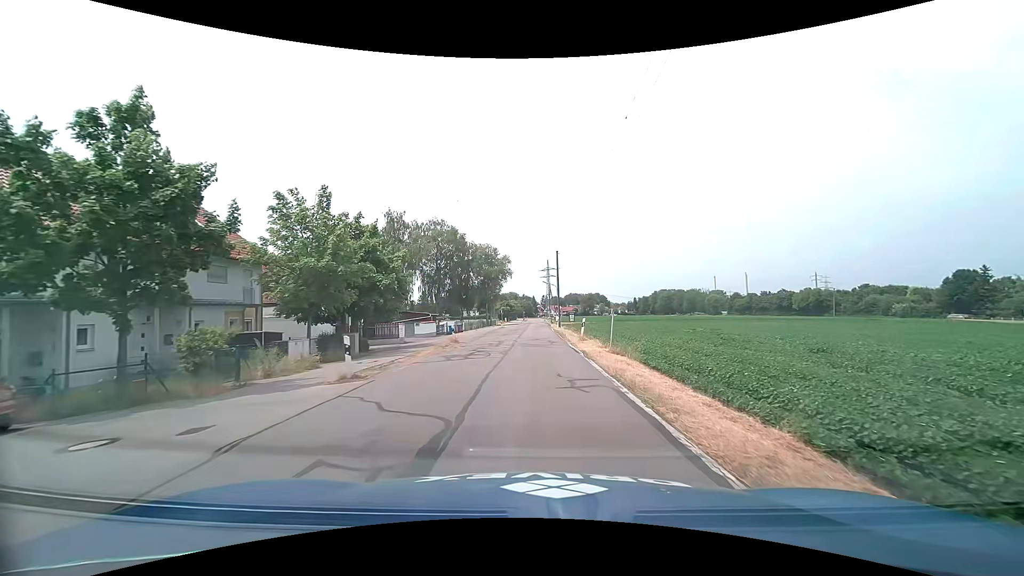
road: tertiary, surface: asphalt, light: Day
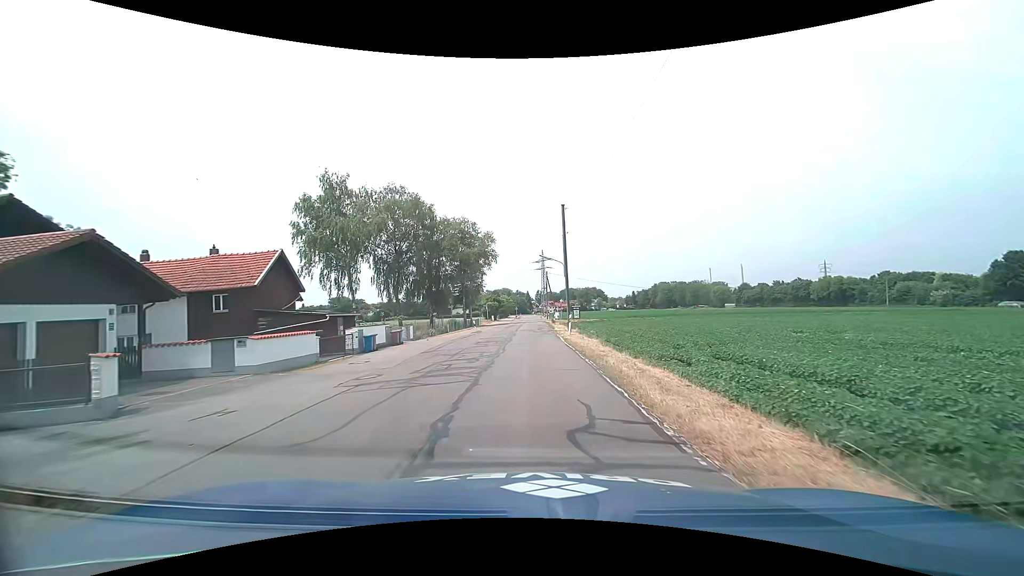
(+0.3, +24.3) m; +1°
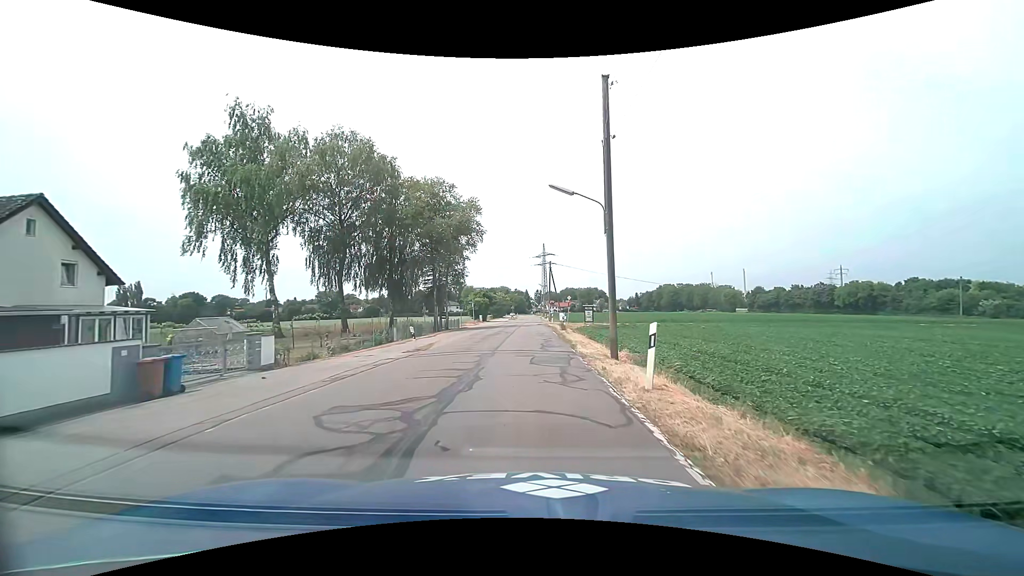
(0.0, +20.3) m; 0°
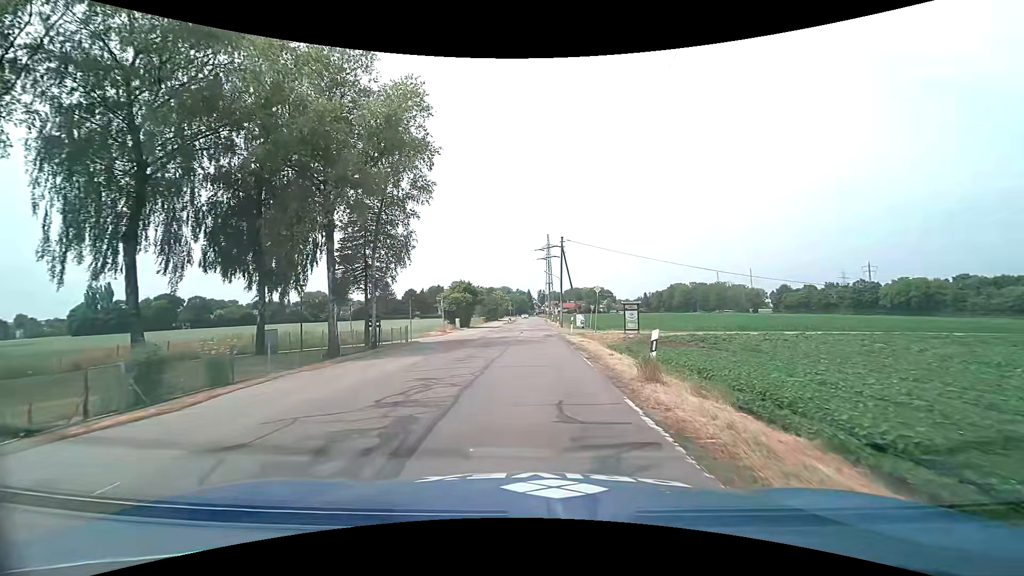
(+0.2, +26.4) m; +1°
(0, +10) (0, +20) (0, +30) (0, +40) (0, +50) (0, +60) (0, +70) (0, +80) (0, +90) (0, +100) m
